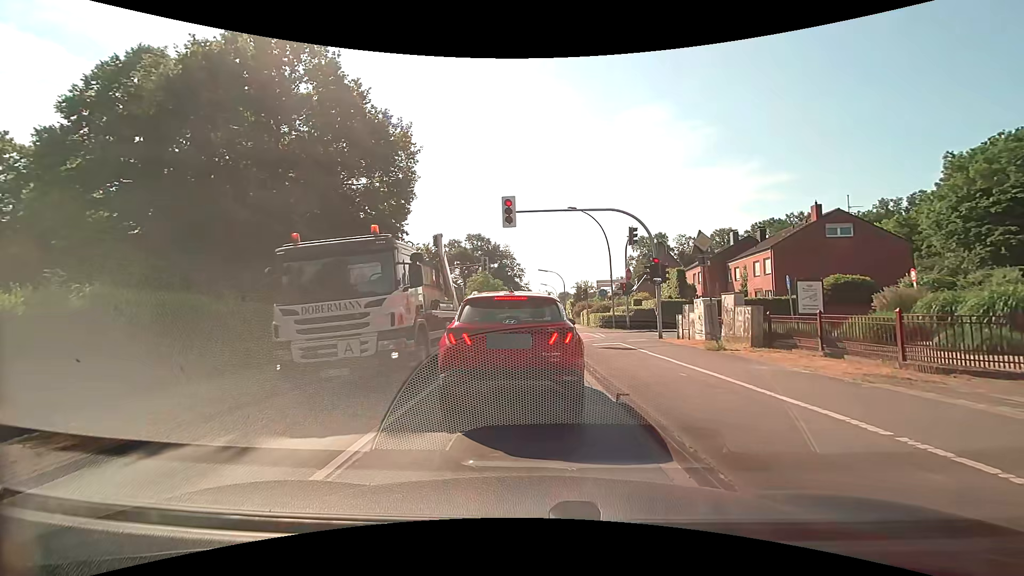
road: tertiary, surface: asphalt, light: Day
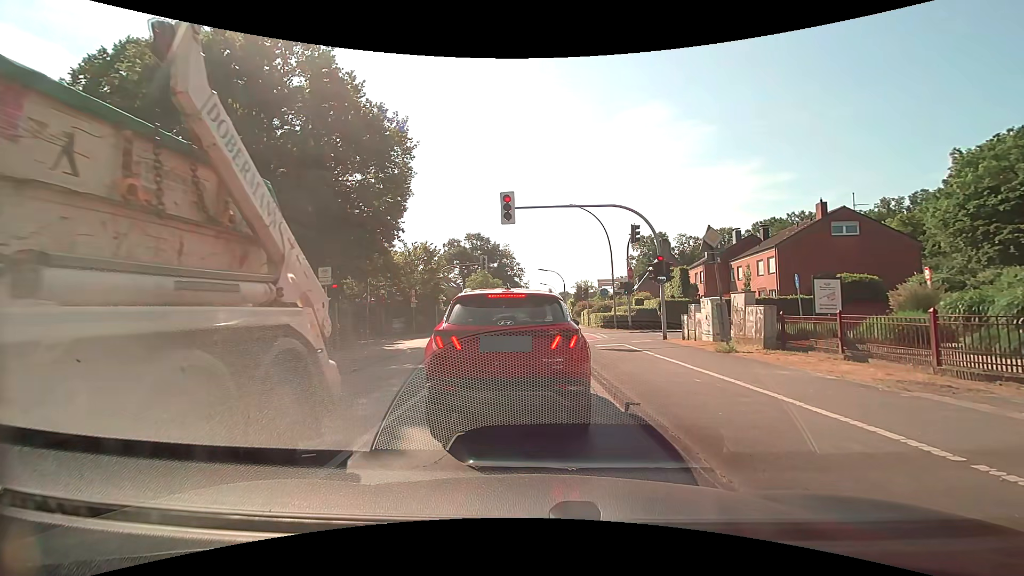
(0.0, +0.8) m; 0°
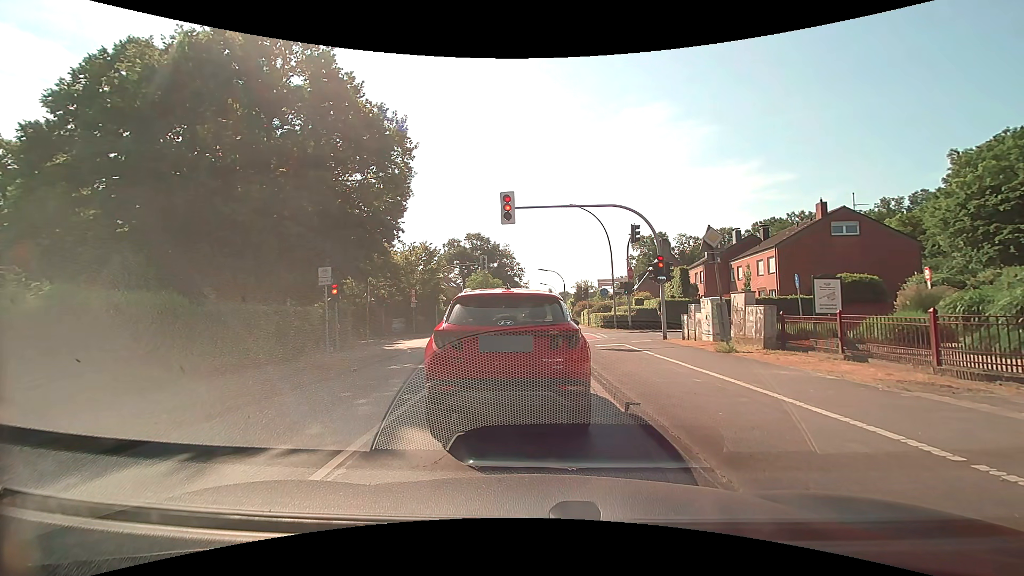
(0.0, 0.0) m; 0°
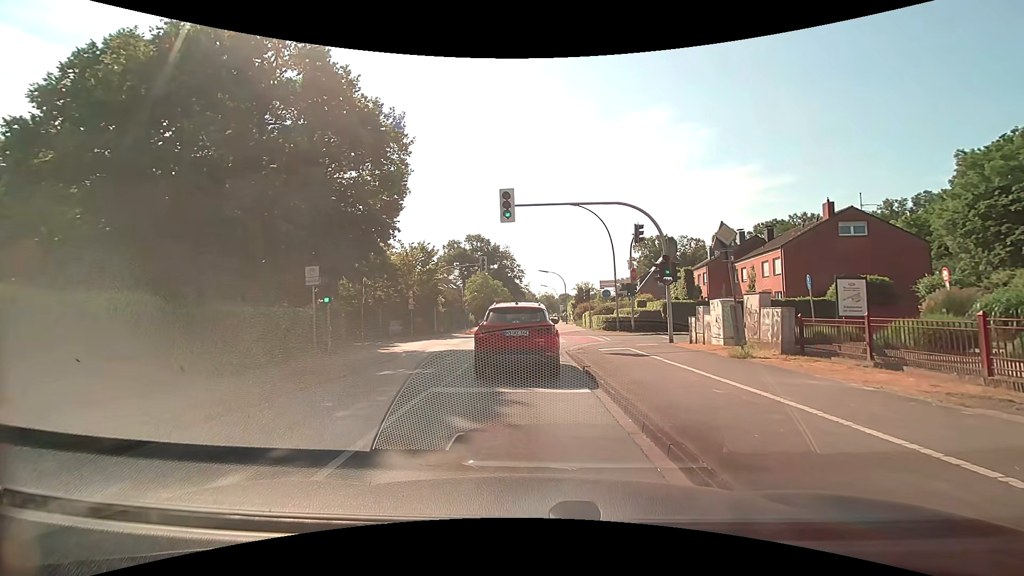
(0.0, +0.9) m; +2°
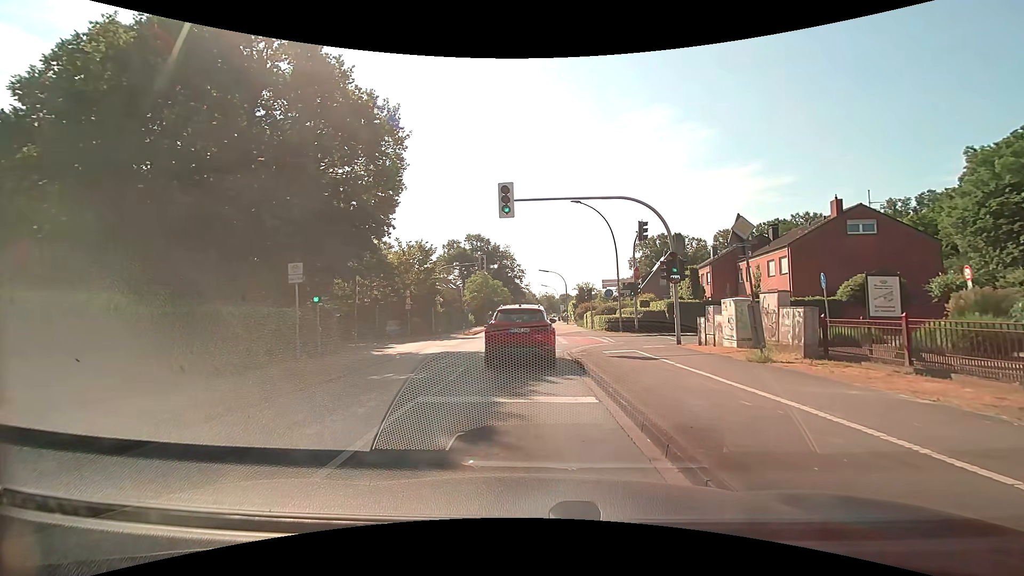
(0.0, +1.1) m; 0°
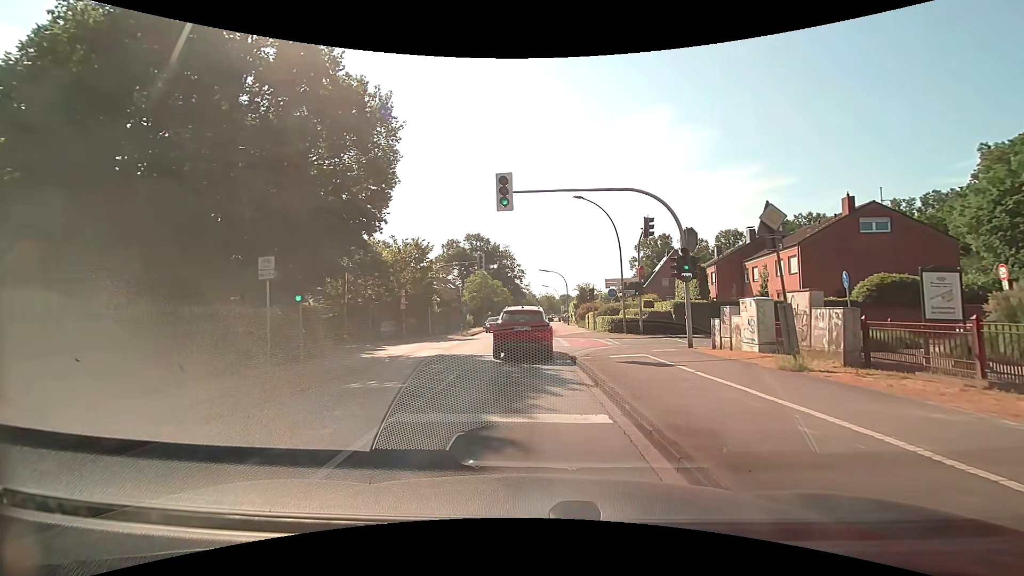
(0.0, +1.5) m; 0°
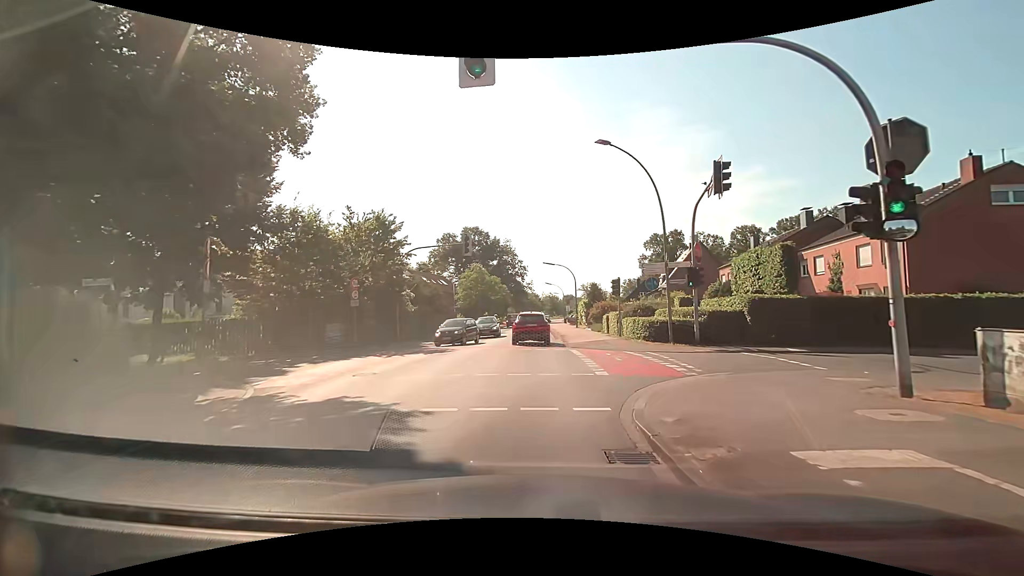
(-0.2, +10.4) m; -1°
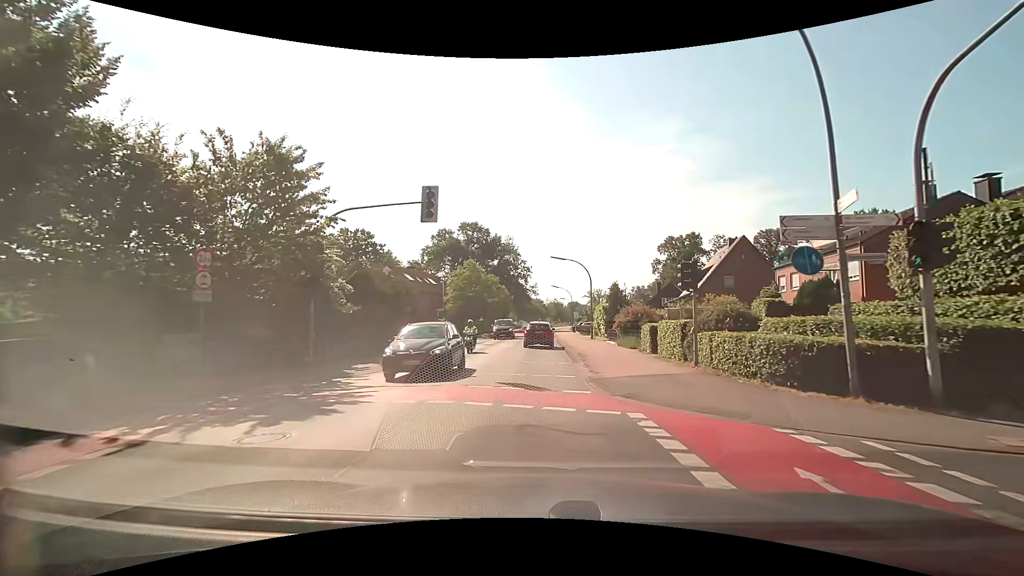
(-0.1, +12.4) m; -1°
(0, +10) (0, +20) (0, +30) (0, +40) (0, +50) (+1, +60) (+1, +70) (+1, +80) (+2, +90) (+3, +100) m
